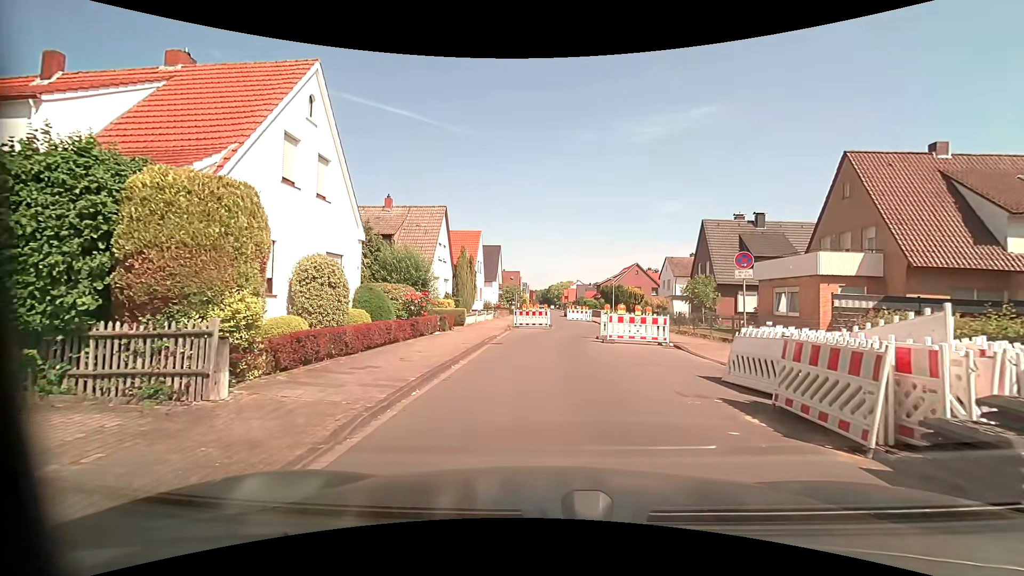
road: residential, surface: asphalt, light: Day
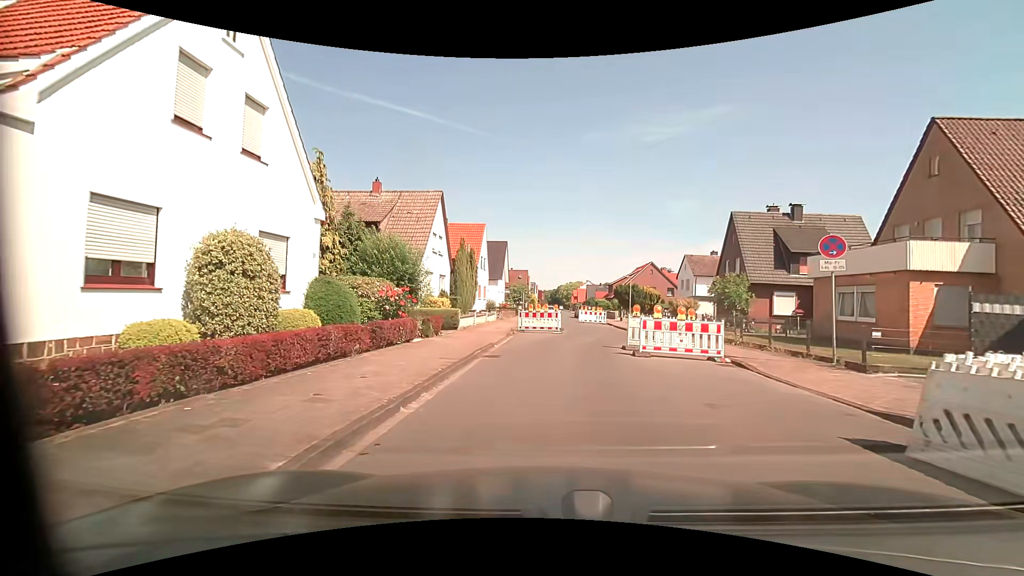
(-0.1, +4.5) m; -2°
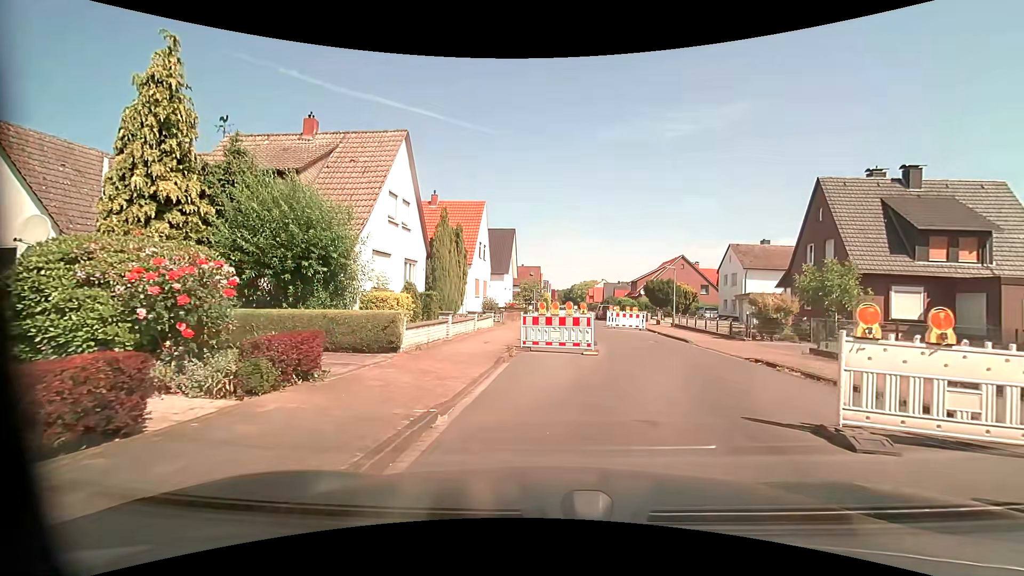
(0.0, +10.7) m; 0°
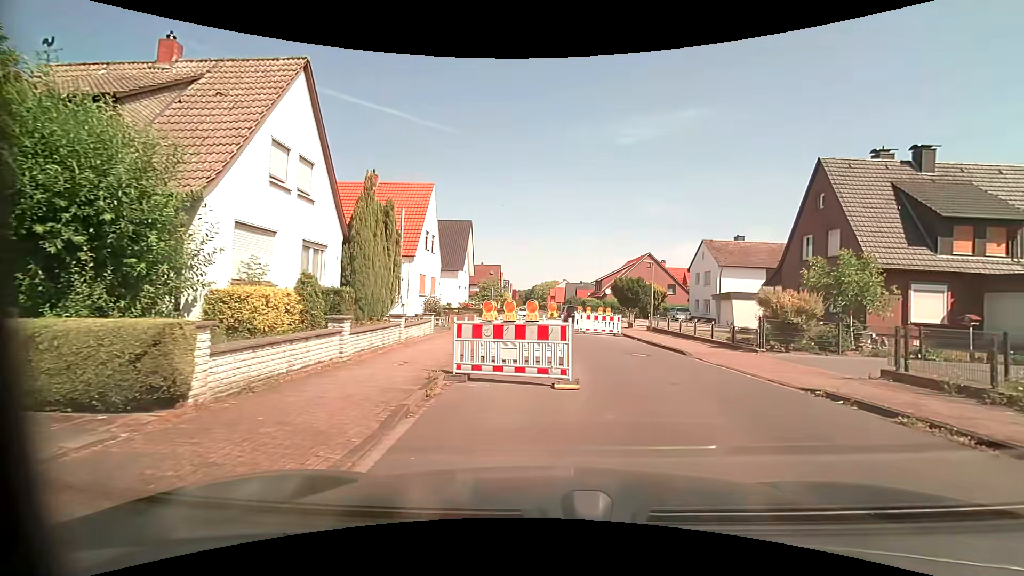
(+0.1, +5.5) m; +3°
